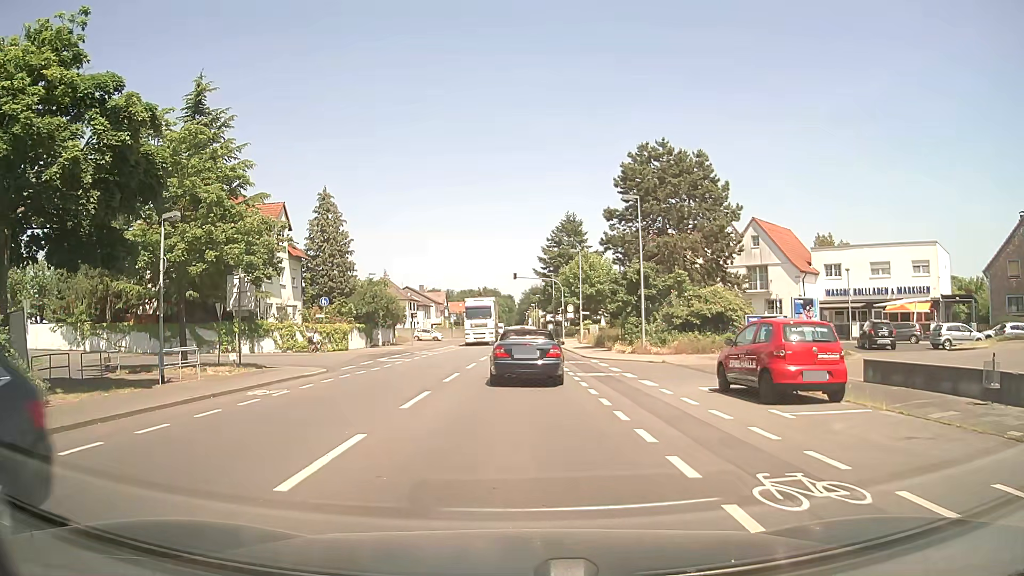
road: secondary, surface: asphalt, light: Day
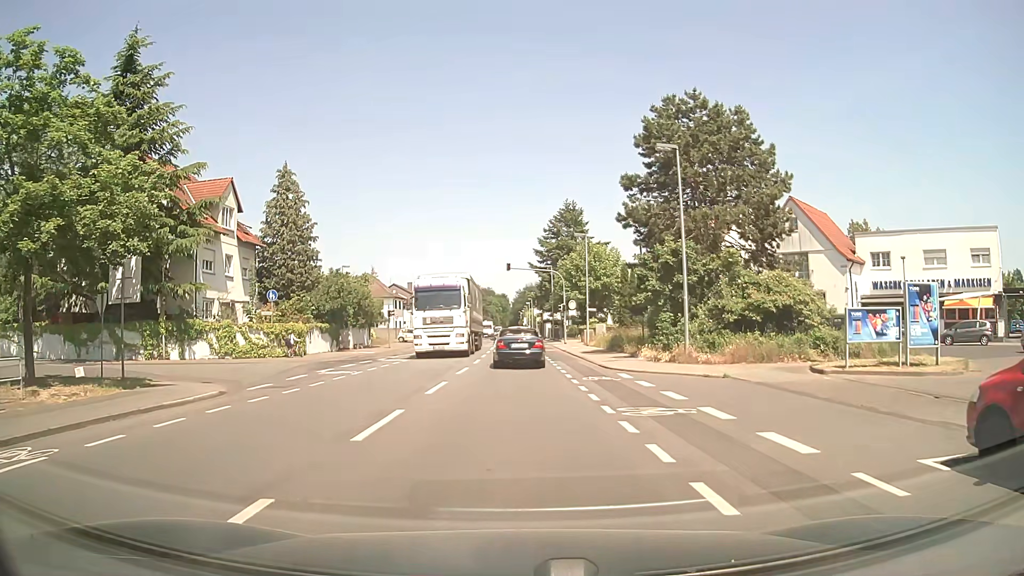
(+0.1, +9.4) m; +1°
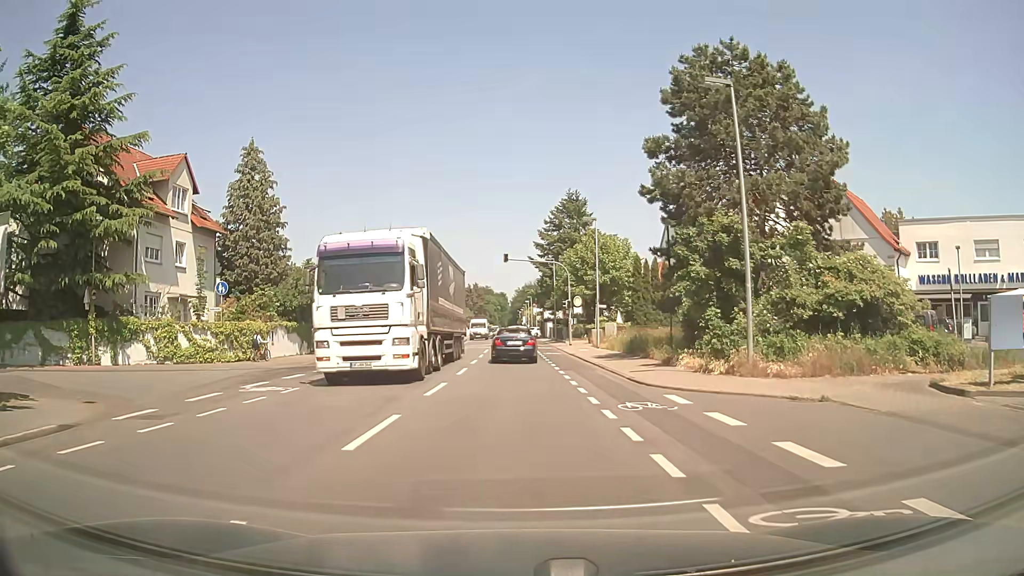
(0.0, +6.8) m; 0°
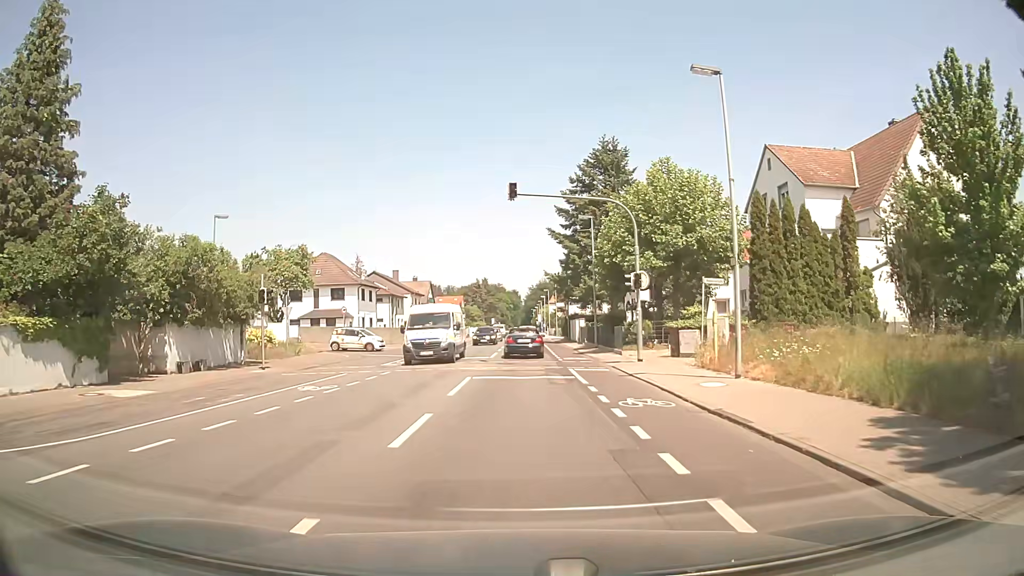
(-0.1, +24.3) m; -1°
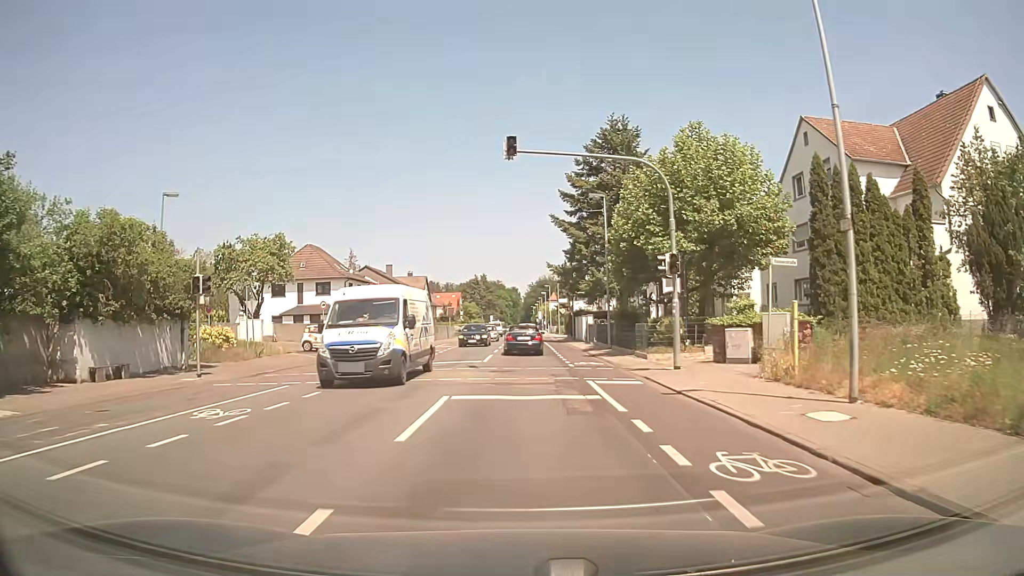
(0.0, +5.9) m; 0°
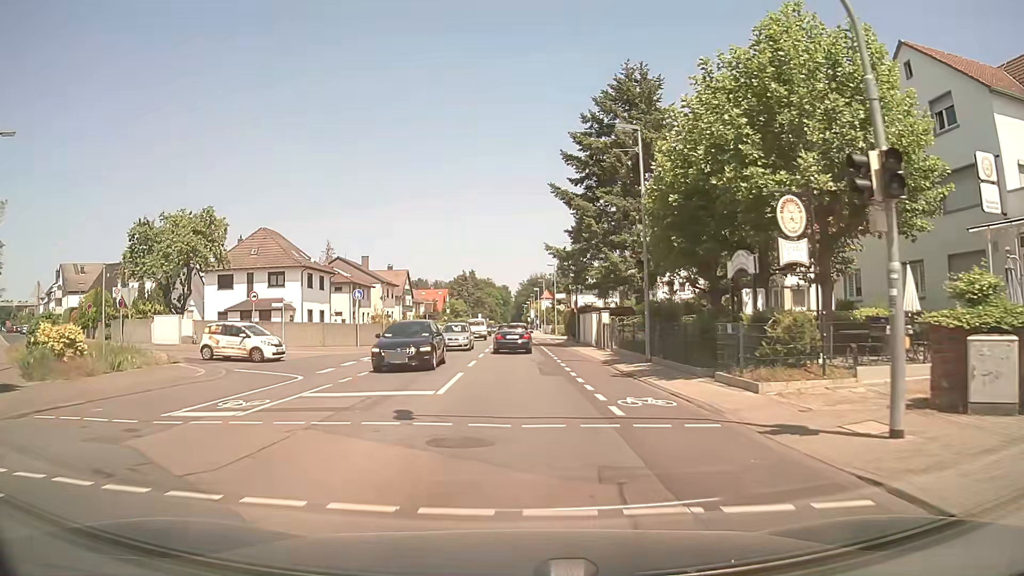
(0.0, +11.9) m; +1°
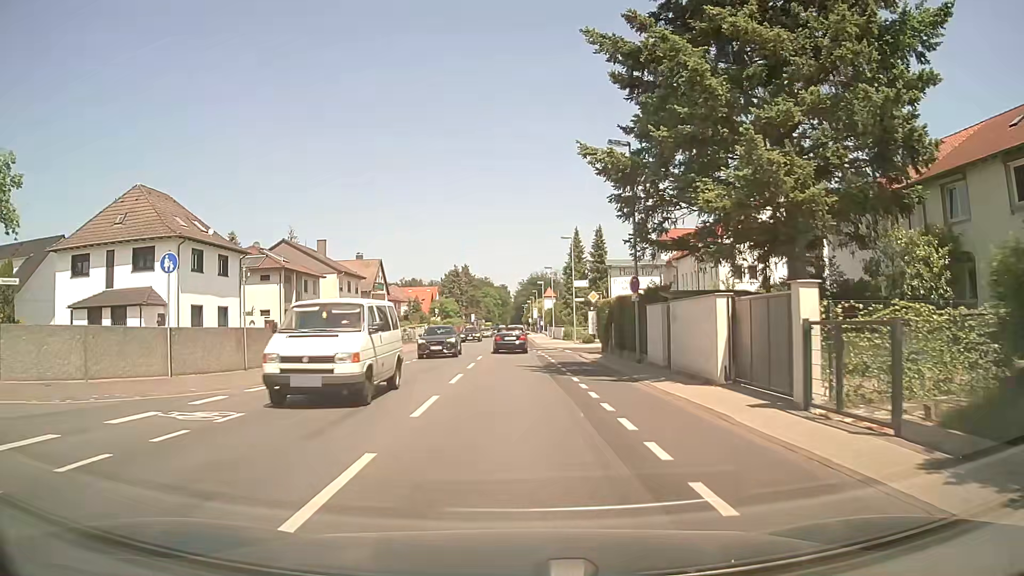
(-0.2, +23.3) m; -1°
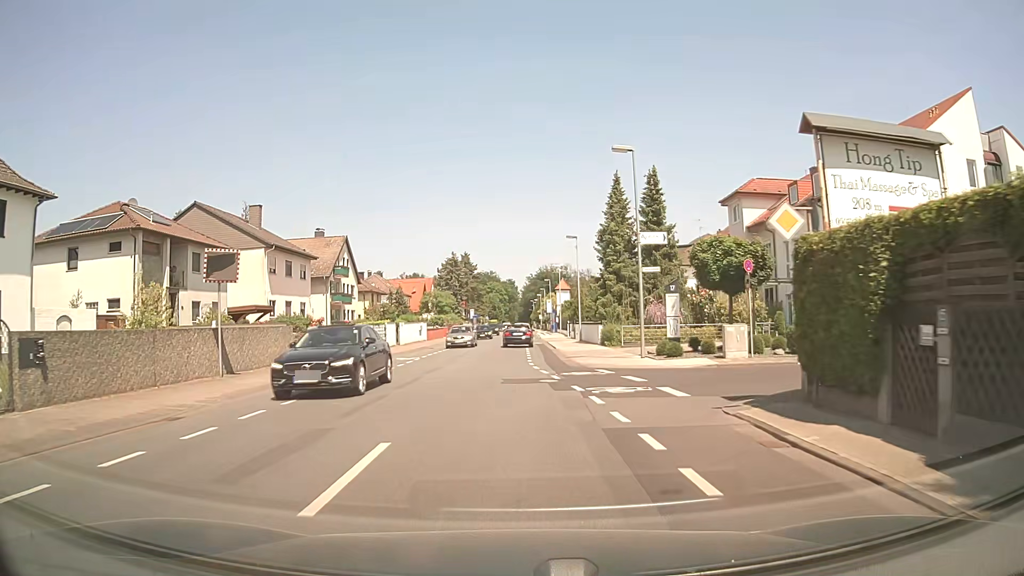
(0.0, +23.6) m; 0°
(0, +10) (0, +20) (0, +30) (0, +40) (-1, +50) (-1, +60) (-1, +70) (0, +80) (0, +90) (0, +100) m
